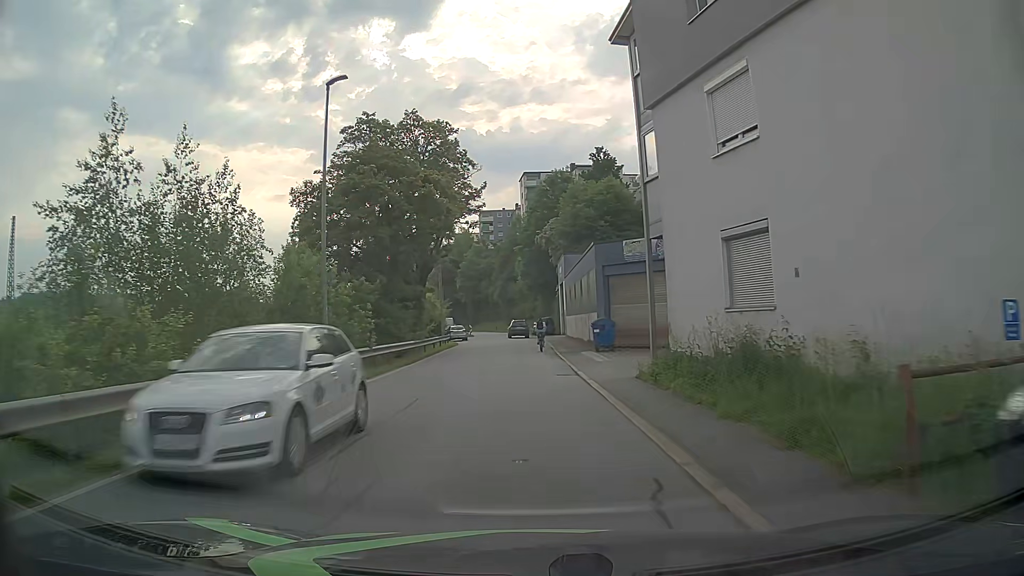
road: residential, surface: asphalt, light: Day
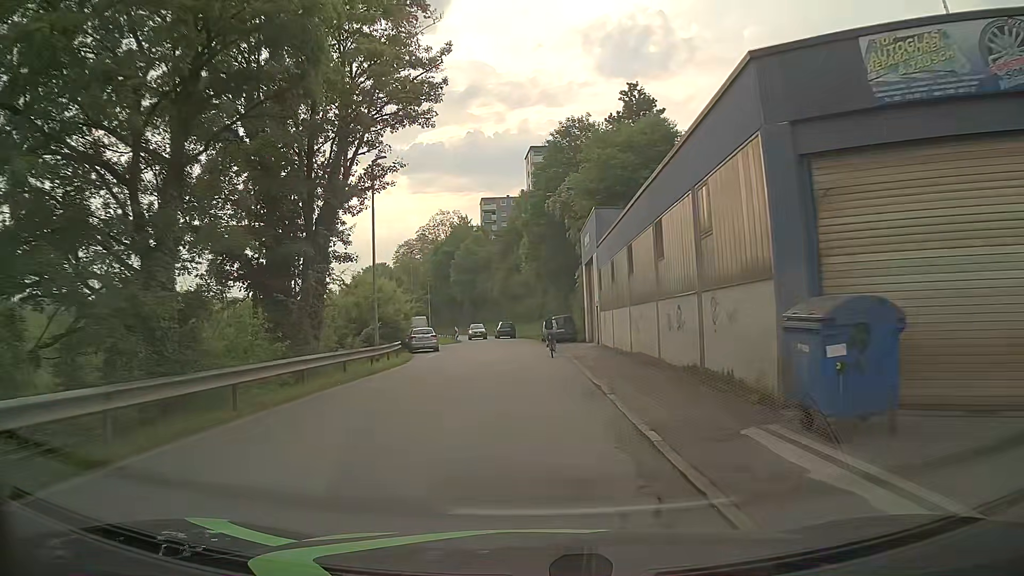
(+0.2, +22.8) m; +1°
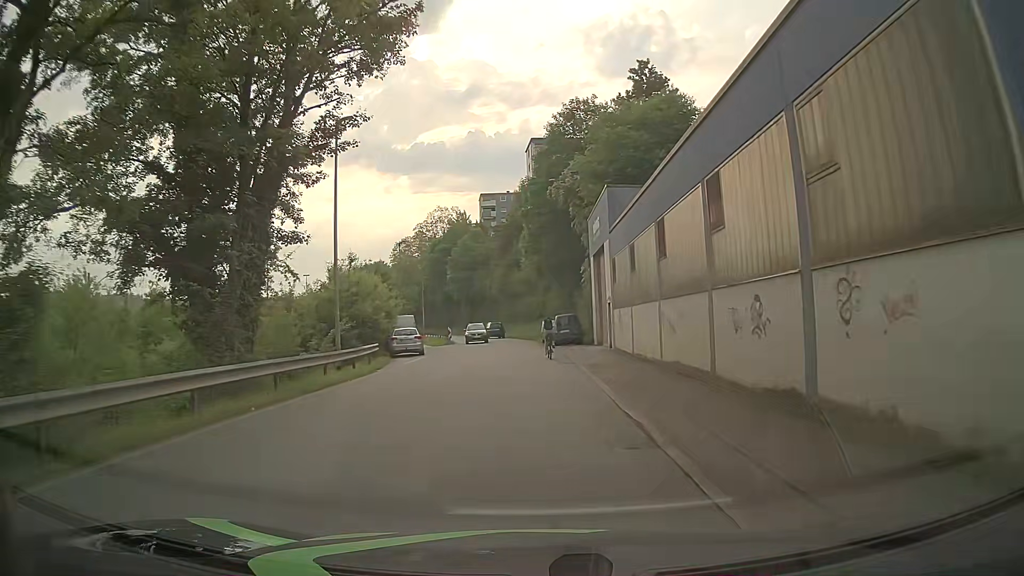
(0.0, +5.4) m; 0°
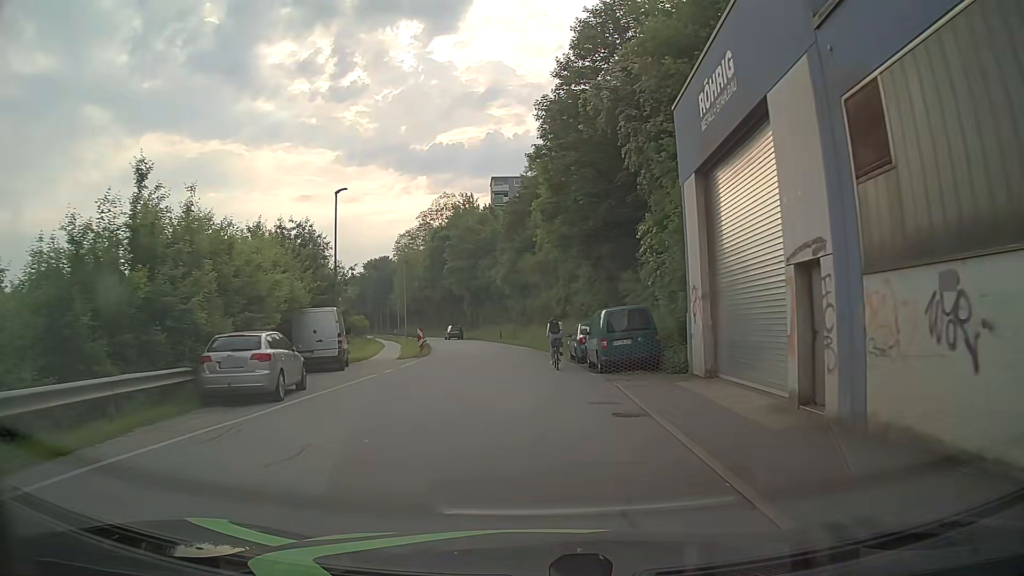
(-0.1, +20.6) m; -1°
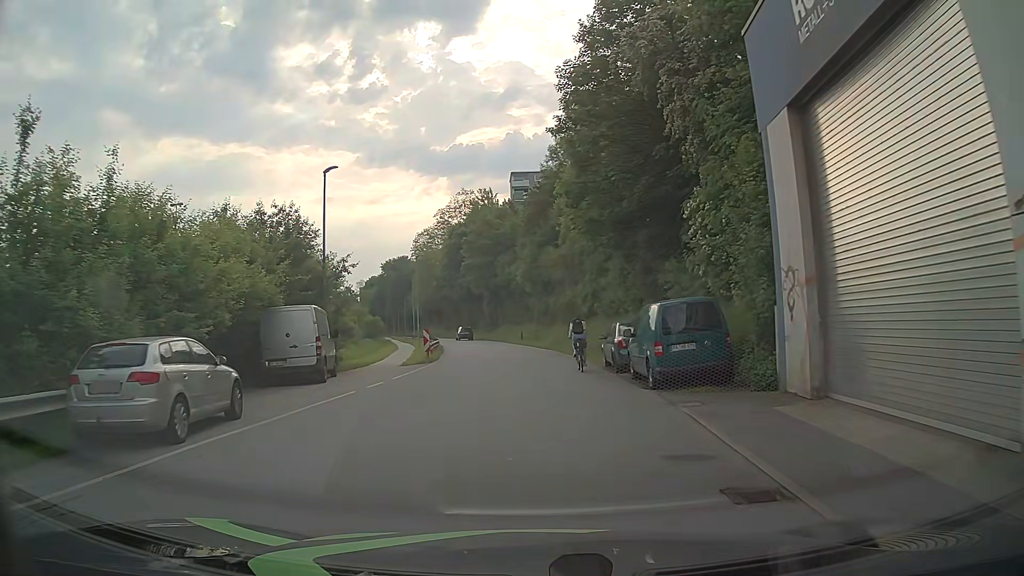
(-0.1, +5.0) m; -2°
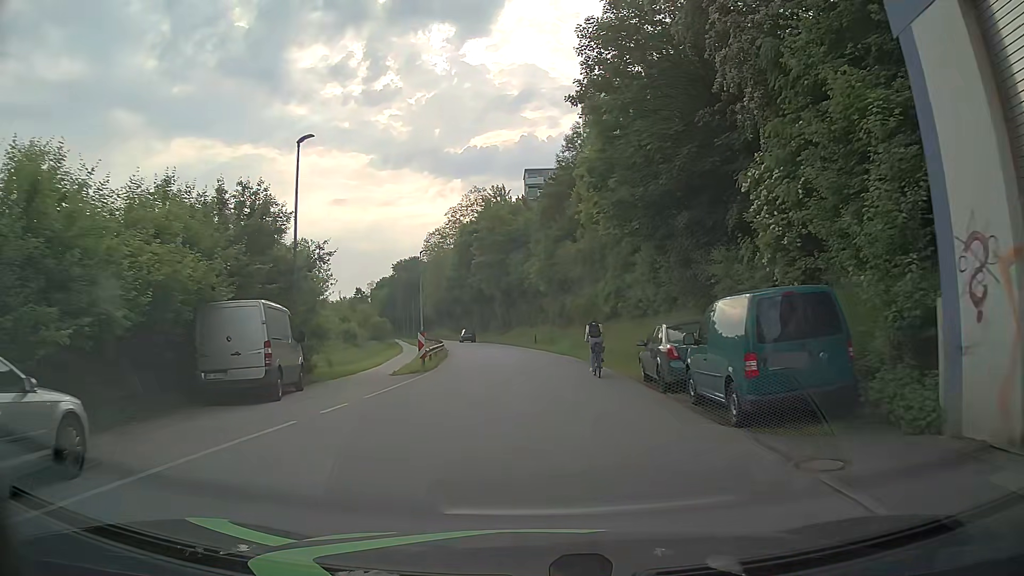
(0.0, +5.1) m; -1°
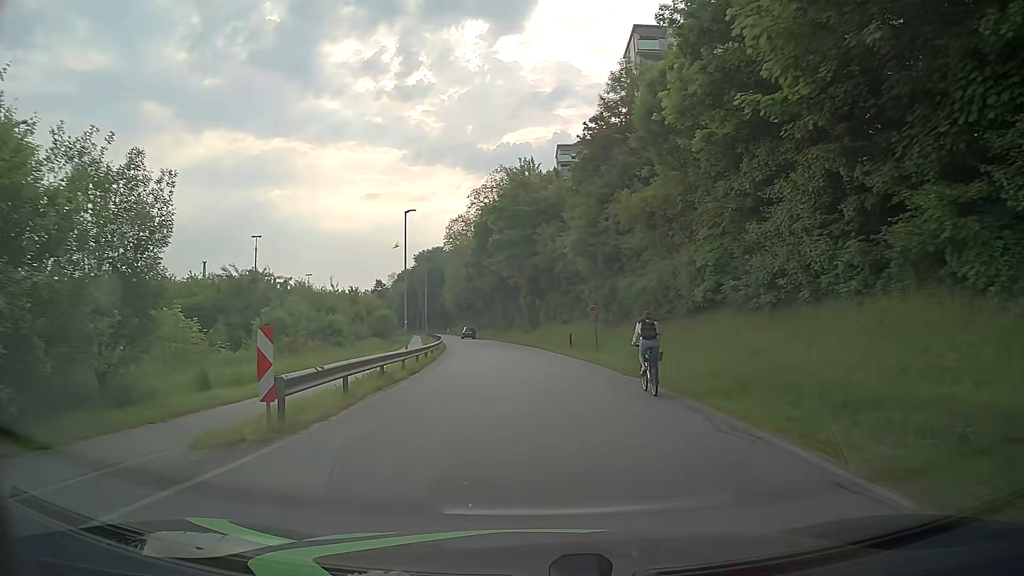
(-0.2, +17.0) m; -4°
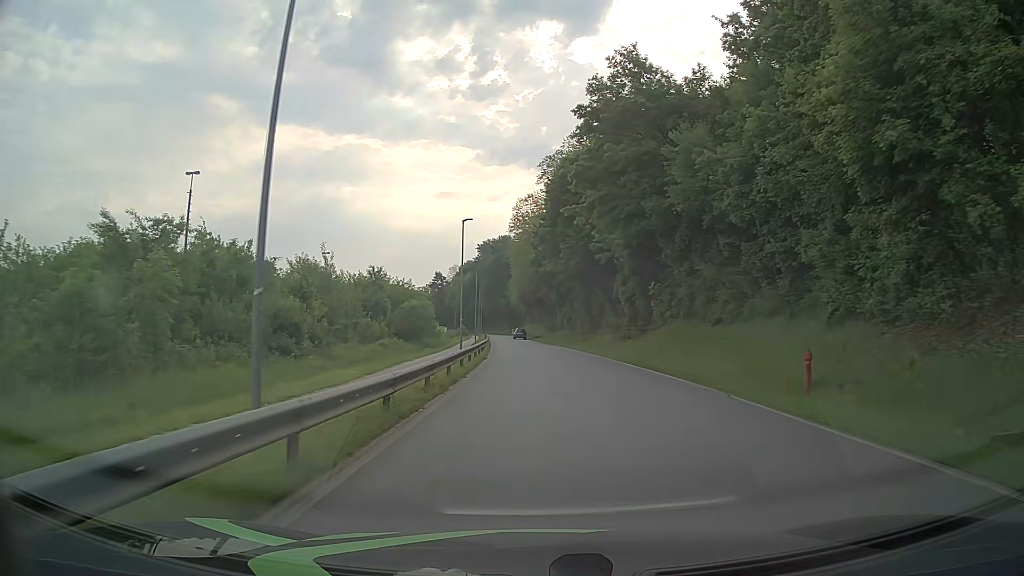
(-1.8, +27.9) m; -5°
(0, +10) (0, +20) (0, +30) (-1, +40) (-1, +50) (-1, +60) (-2, +70) (-2, +80) (-2, +90) (-2, +100) m
